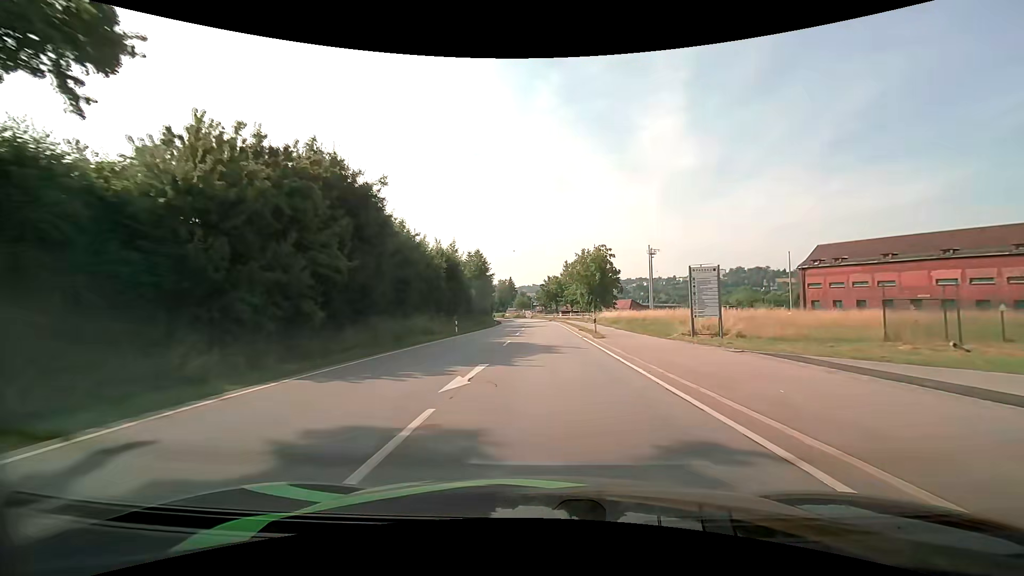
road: primary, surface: asphalt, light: Day
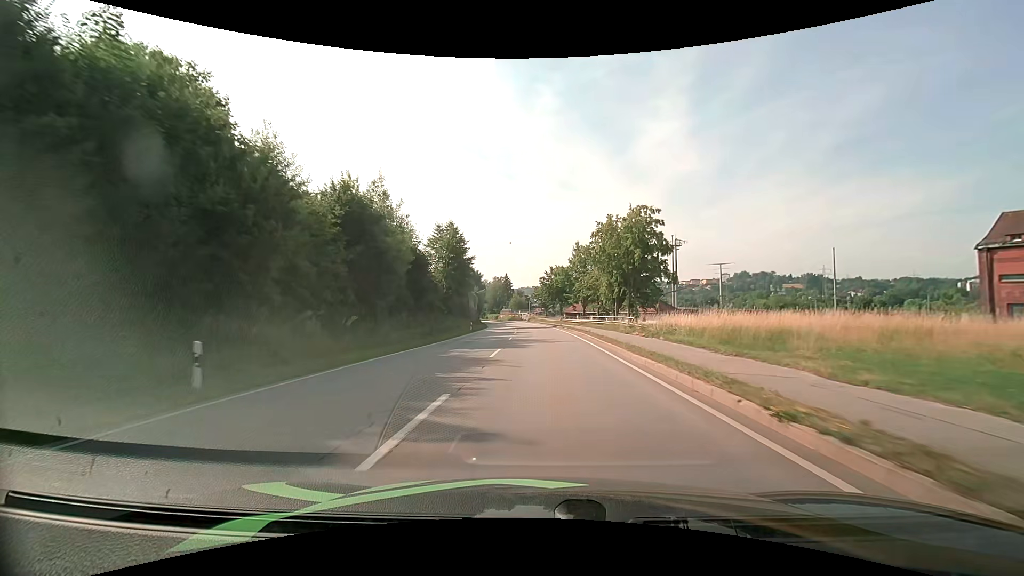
(0.0, +29.2) m; 0°
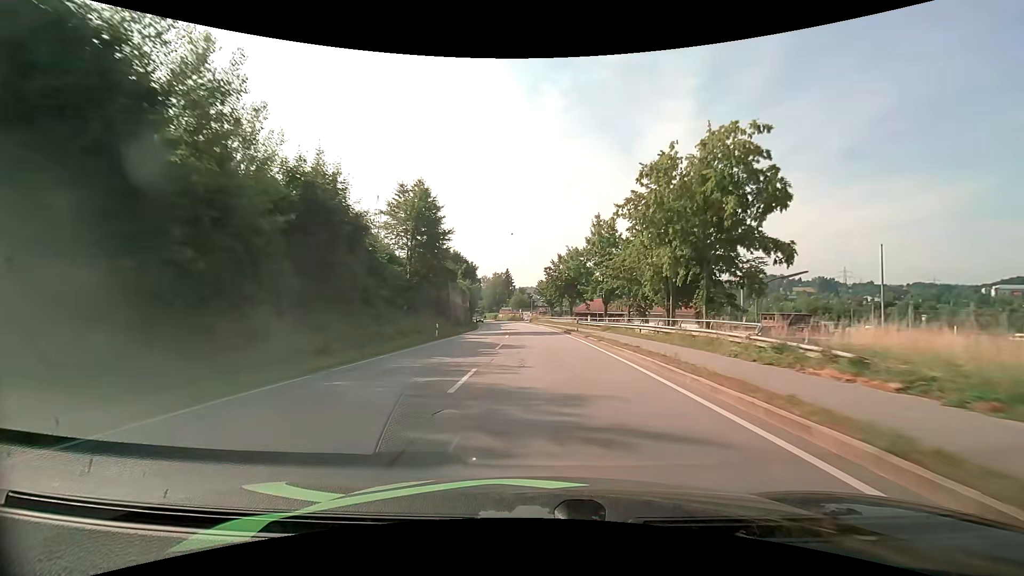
(0.0, +19.8) m; 0°
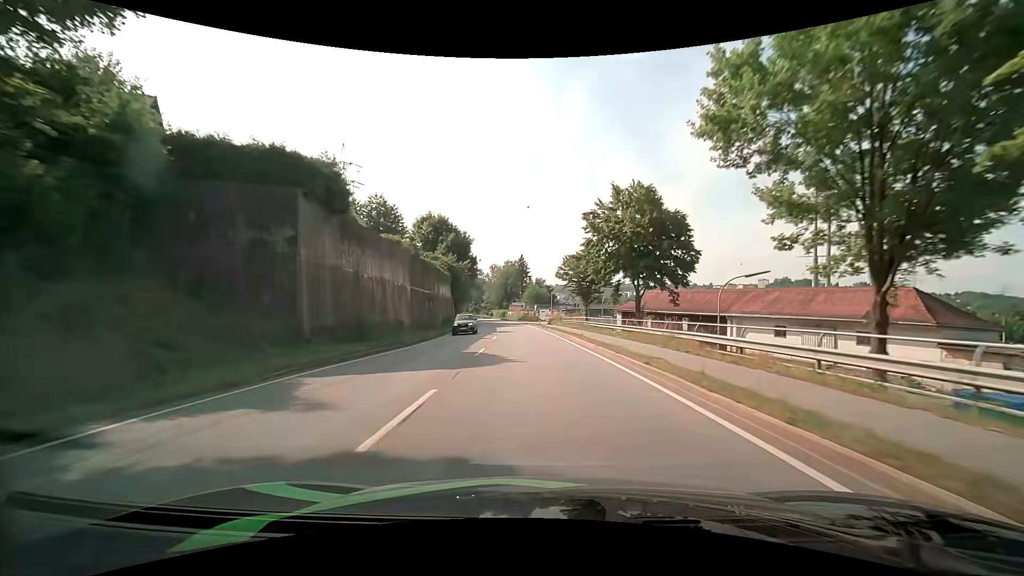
(-0.6, +39.8) m; -2°
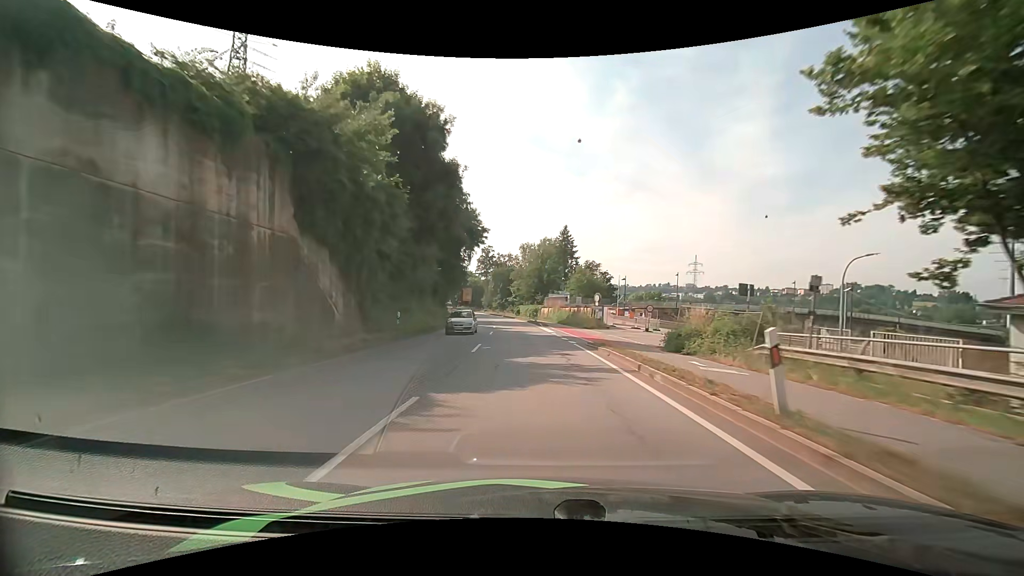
(-2.3, +49.1) m; -5°
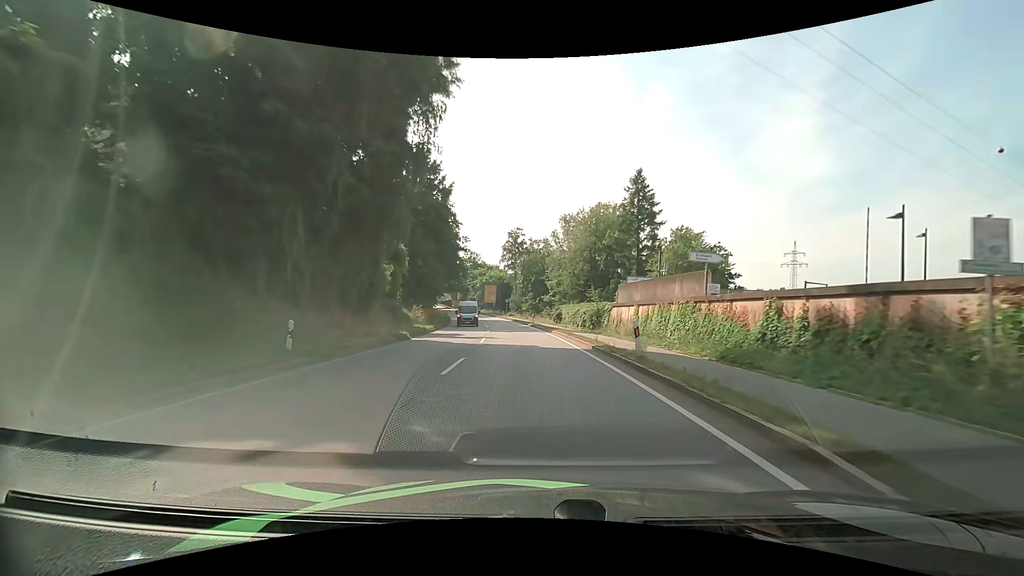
(-1.7, +43.0) m; -5°
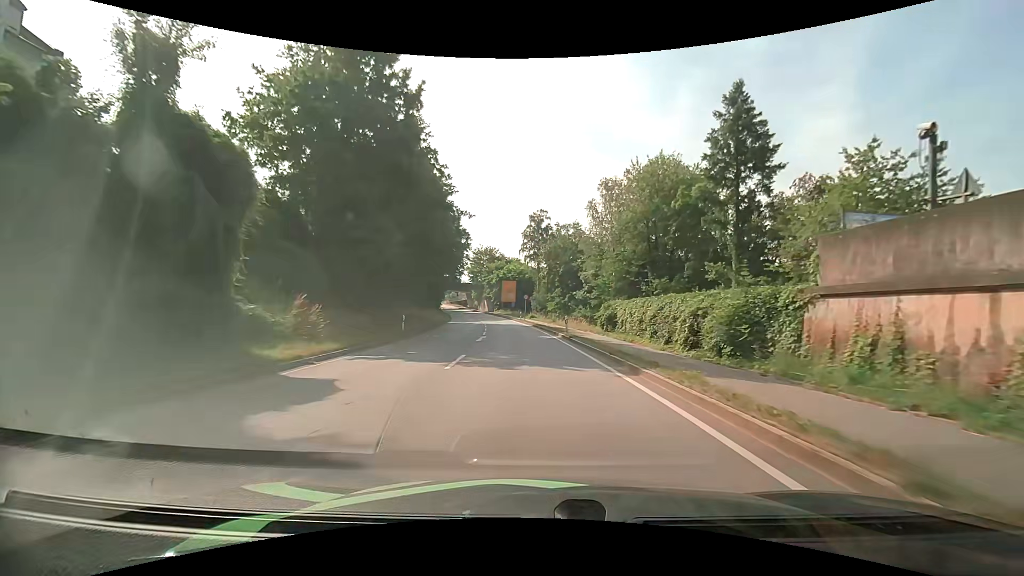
(-0.4, +22.9) m; -3°
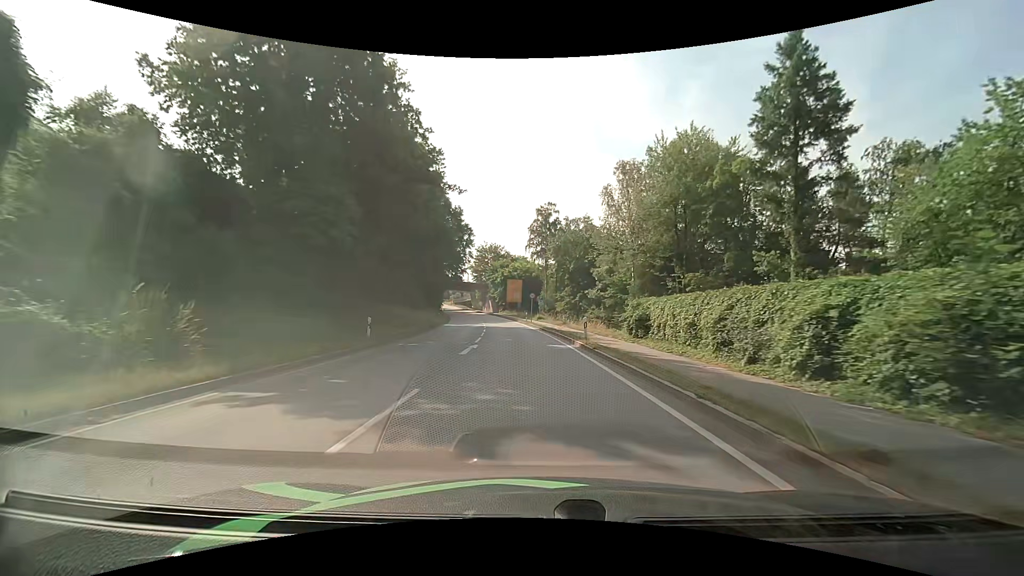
(0.0, +7.2) m; -1°
(0, +10) (0, +20) (-1, +30) (-2, +40) (-3, +50) (-4, +60) (-6, +70) (-7, +80) (-9, +89) (-12, +99) m
